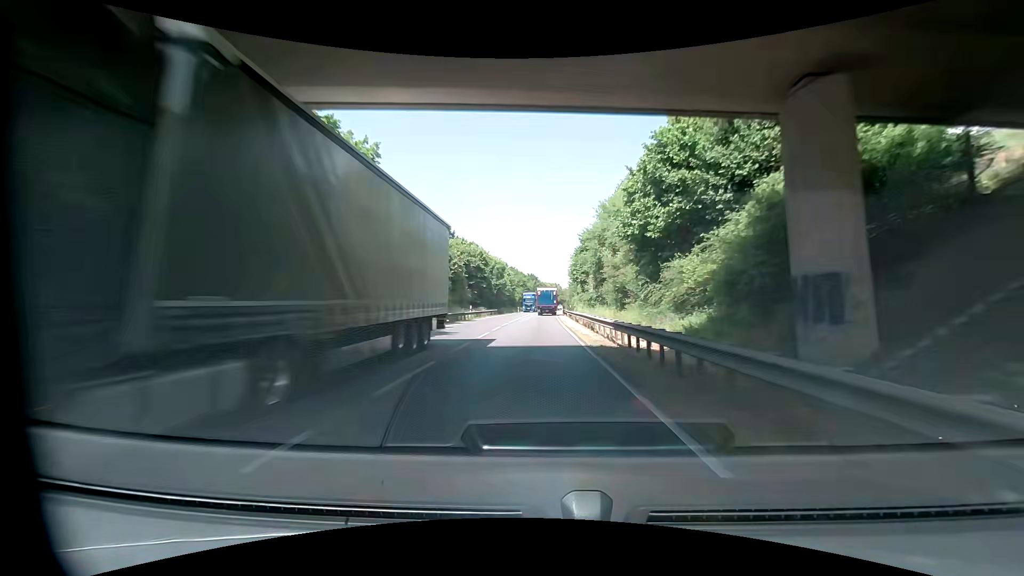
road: primary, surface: asphalt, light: Day
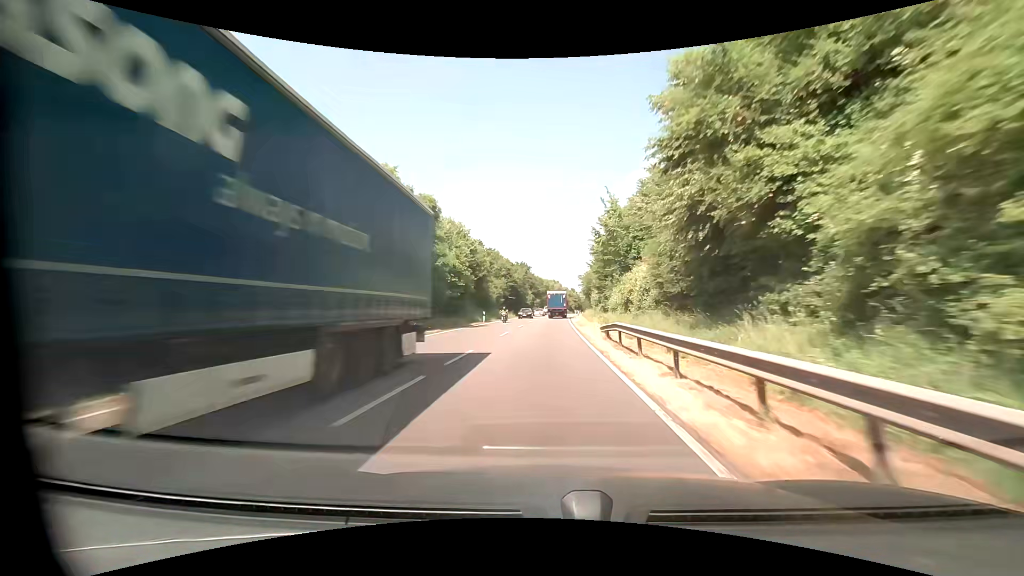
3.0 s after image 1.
(-0.3, +57.5) m; 0°
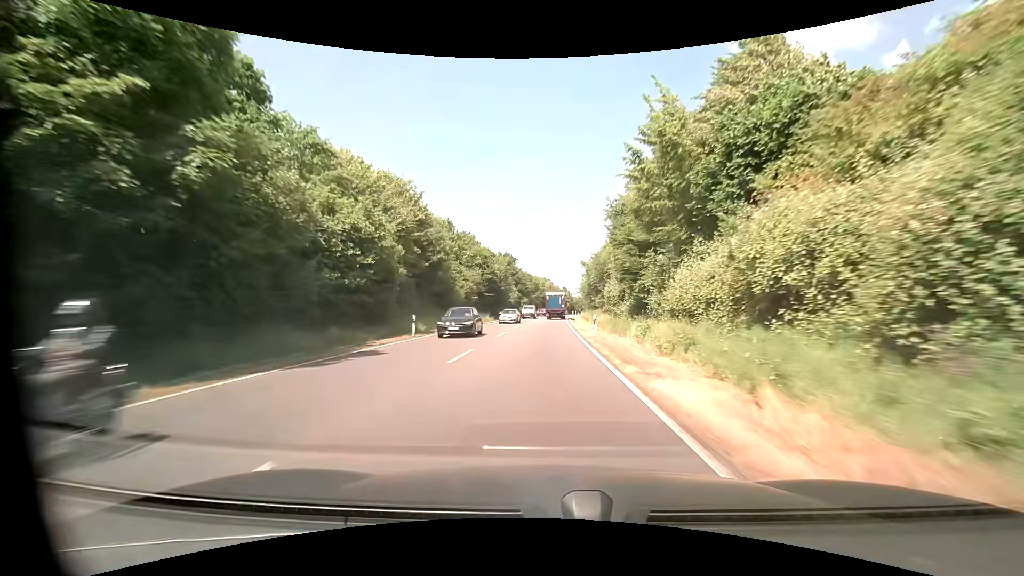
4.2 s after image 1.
(+0.3, +23.8) m; +1°
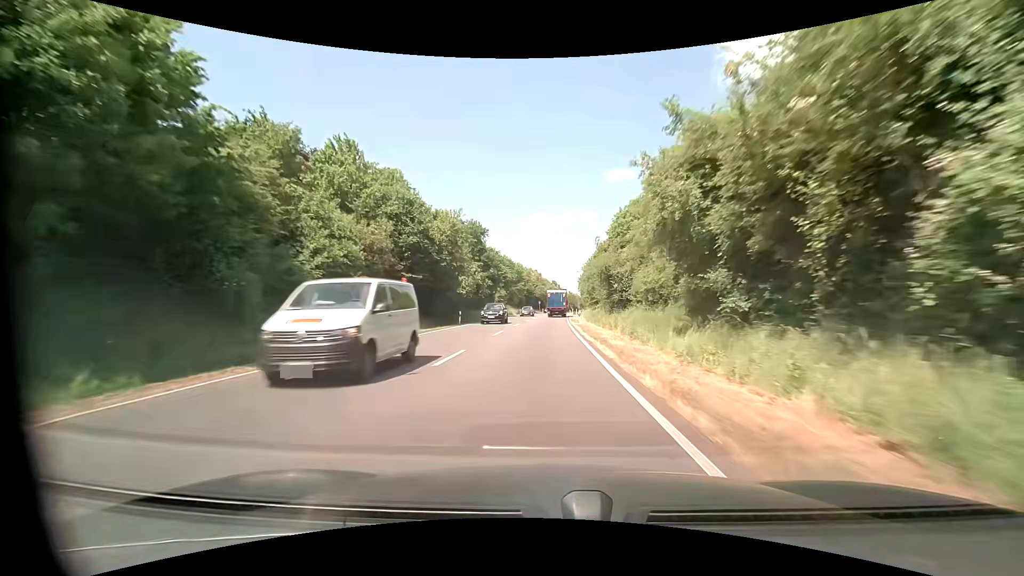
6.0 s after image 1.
(+0.5, +36.6) m; +2°
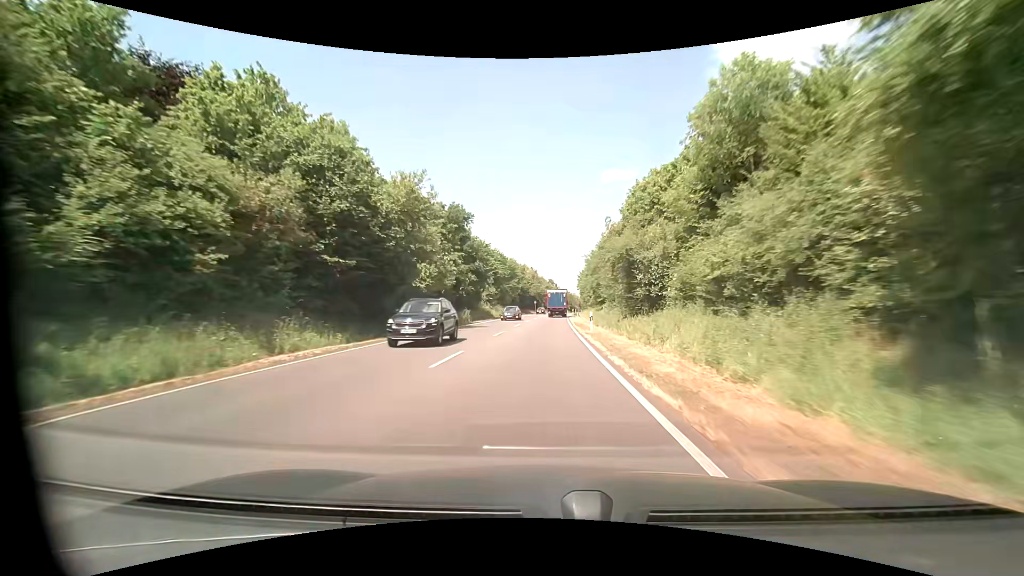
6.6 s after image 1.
(0.0, +12.2) m; +1°
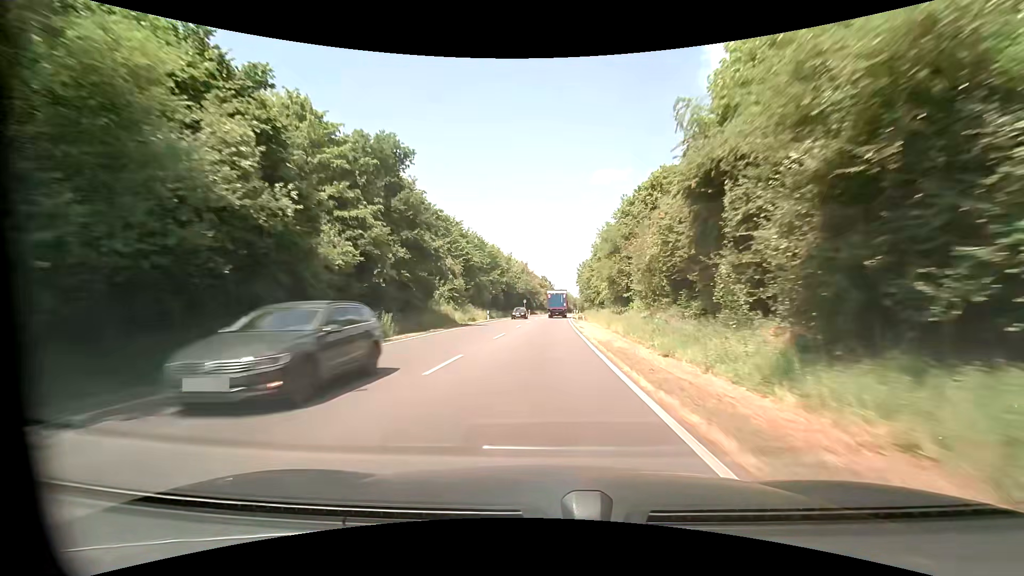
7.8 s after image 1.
(+0.1, +24.7) m; +1°
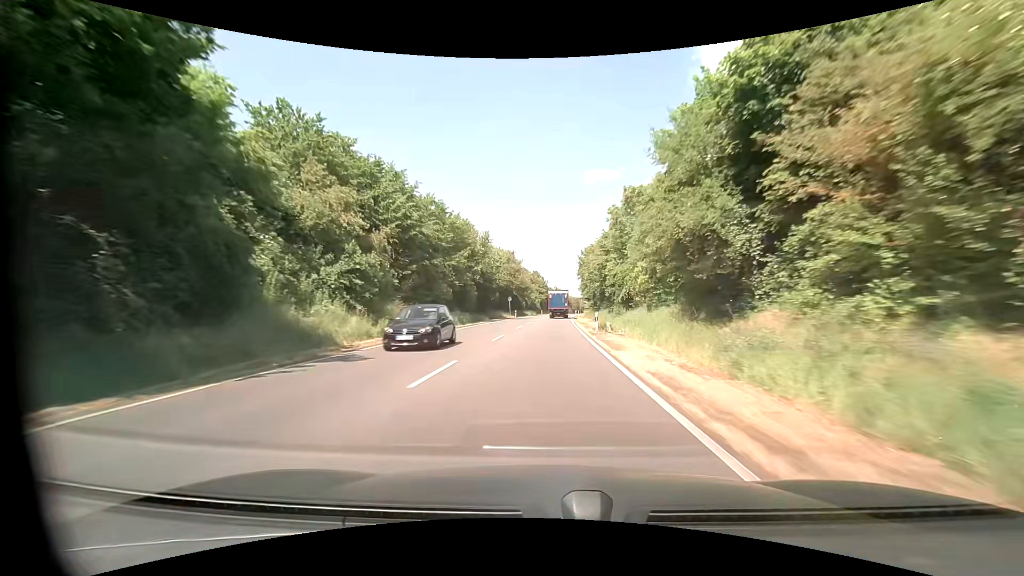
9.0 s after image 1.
(+0.1, +25.4) m; +1°
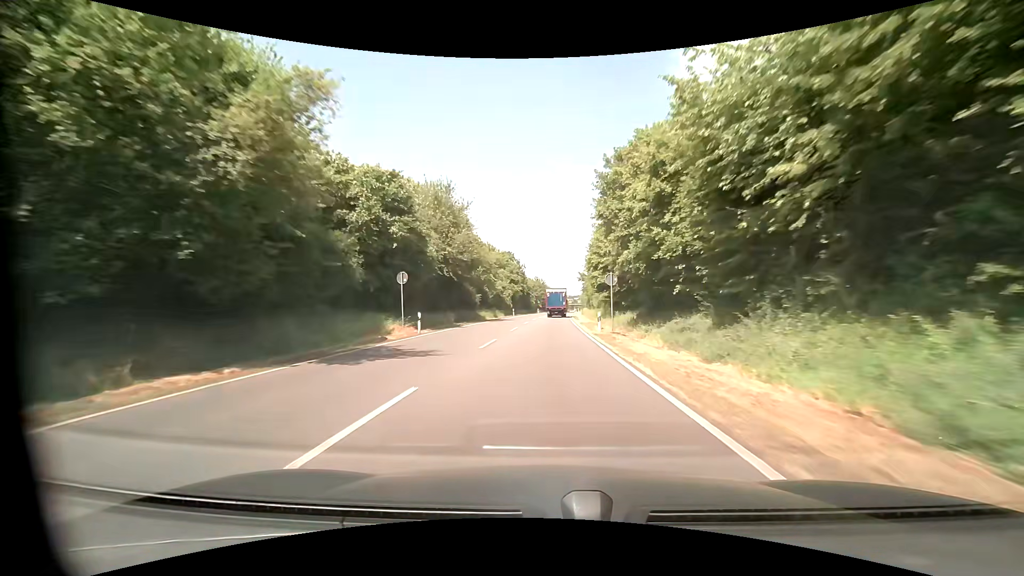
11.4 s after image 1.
(+0.9, +51.7) m; +2°
(0, +10) (0, +20) (+1, +30) (+1, +40) (+1, +50) (+2, +60) (+2, +70) (+3, +80) (+3, +90) (+4, +100) m
